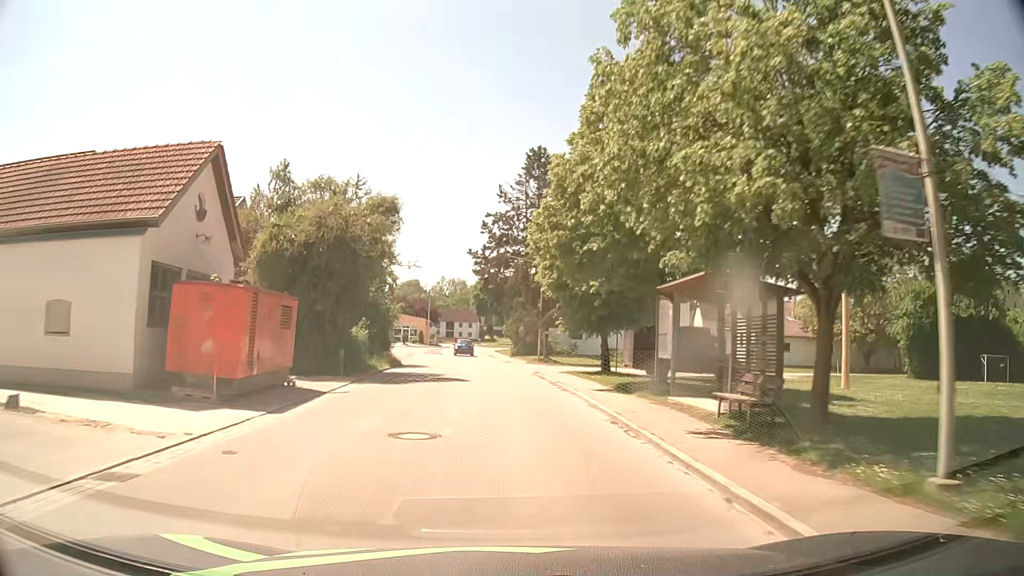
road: tertiary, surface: asphalt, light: Day
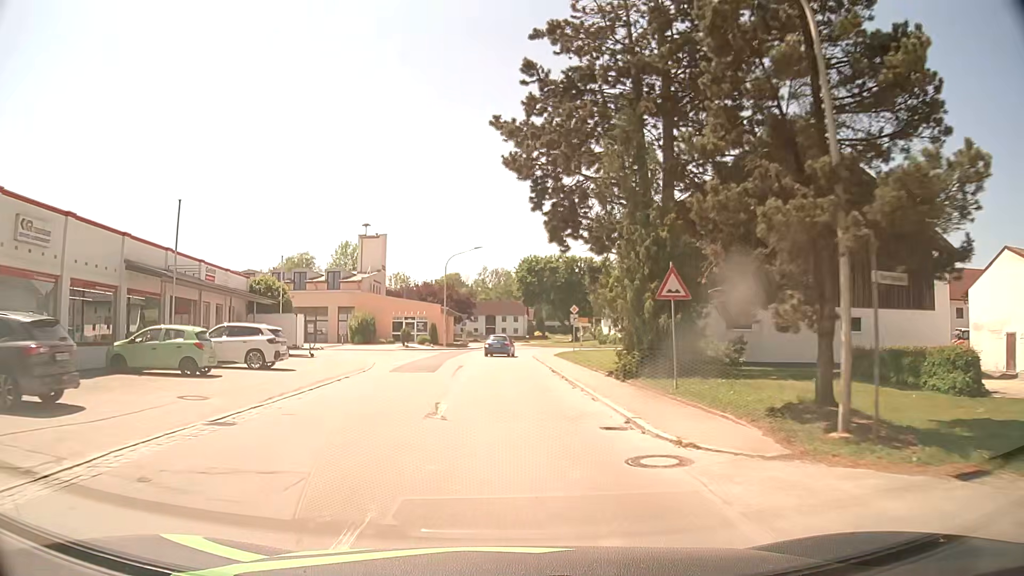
(-1.4, +38.5) m; -5°
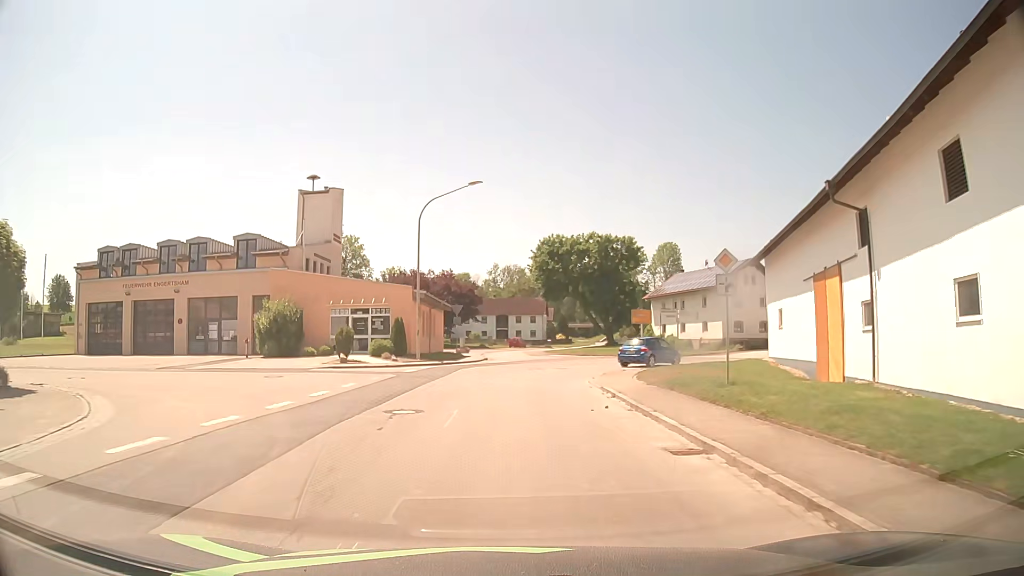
(-0.3, +27.8) m; -1°
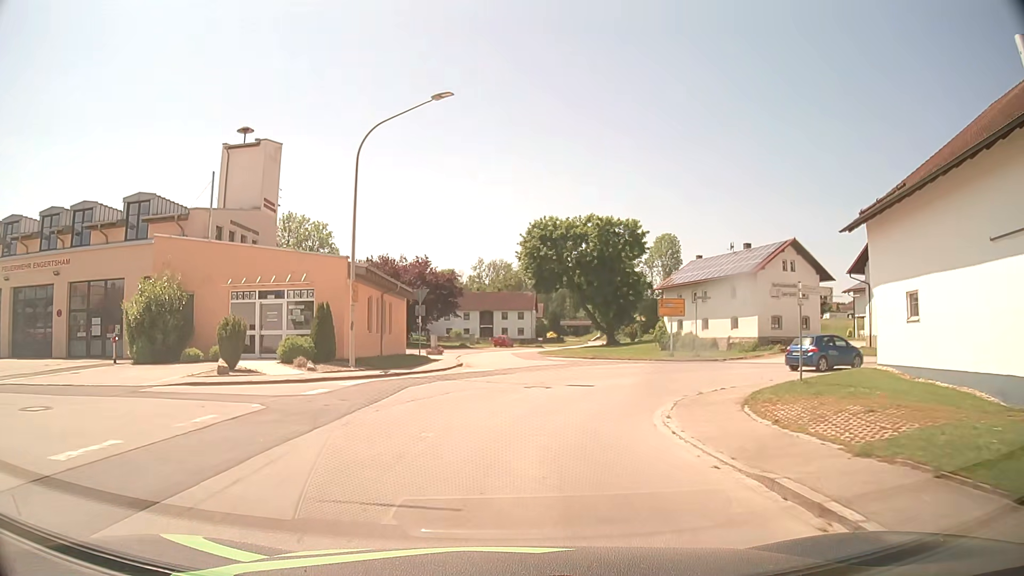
(+0.1, +12.8) m; +1°
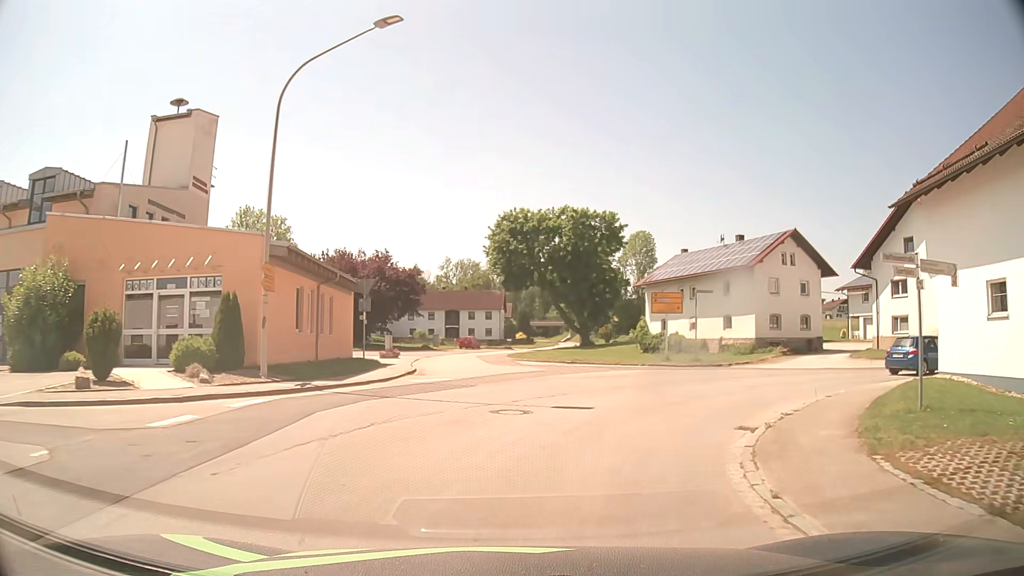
(+0.1, +5.9) m; +3°
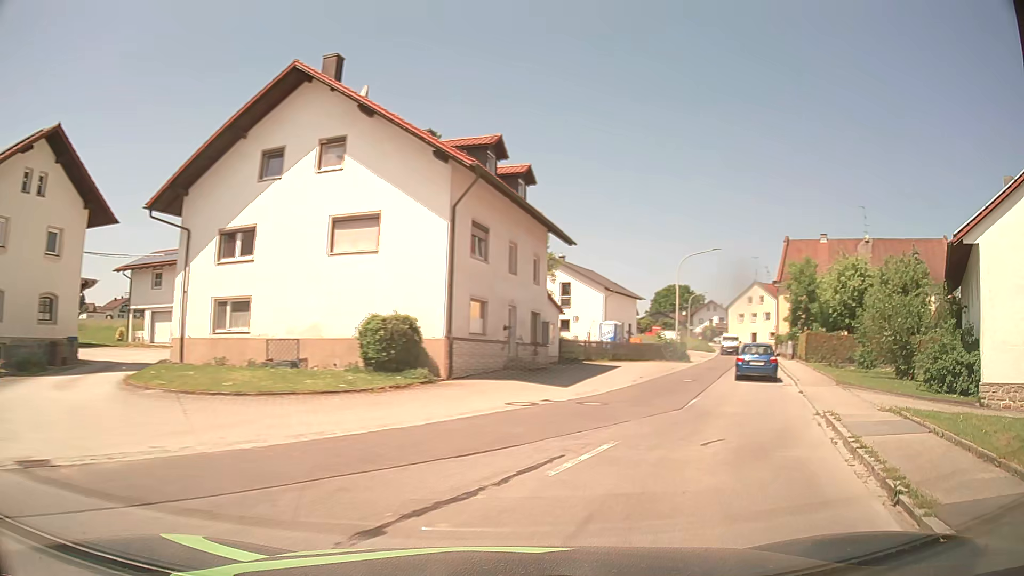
(+10.5, +21.9) m; +60°
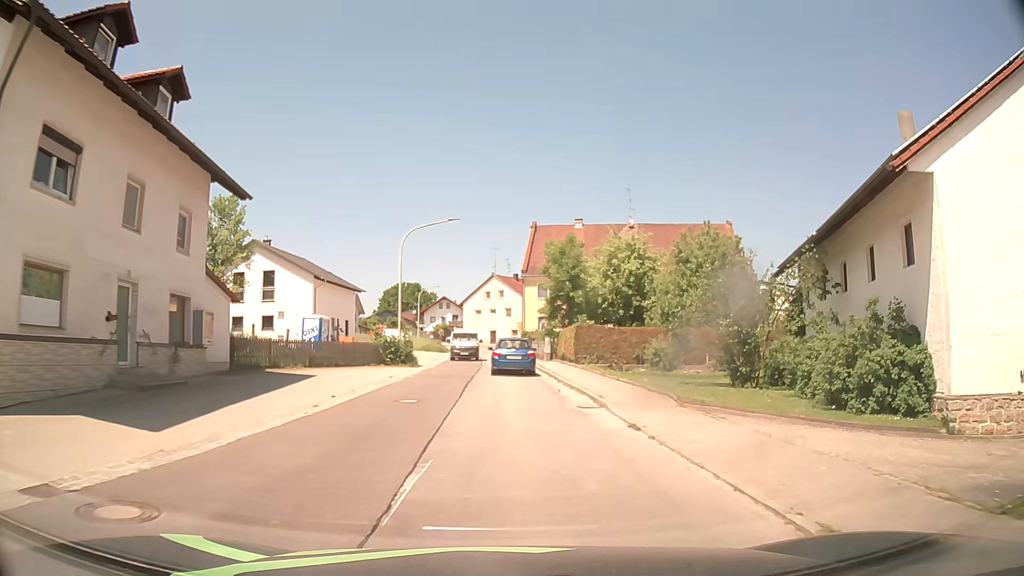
(+2.7, +10.5) m; +25°
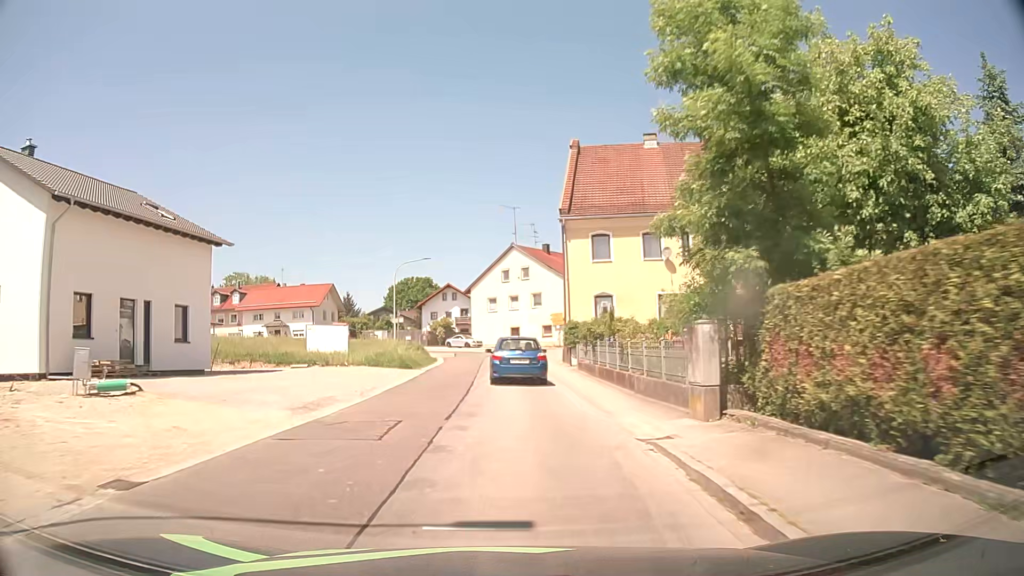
(0.0, +32.3) m; -3°
(0, +10) (0, +20) (0, +30) (+1, +40) (+3, +50) (+7, +59) (+14, +66) (+21, +73) (+29, +80) (+36, +86) m
